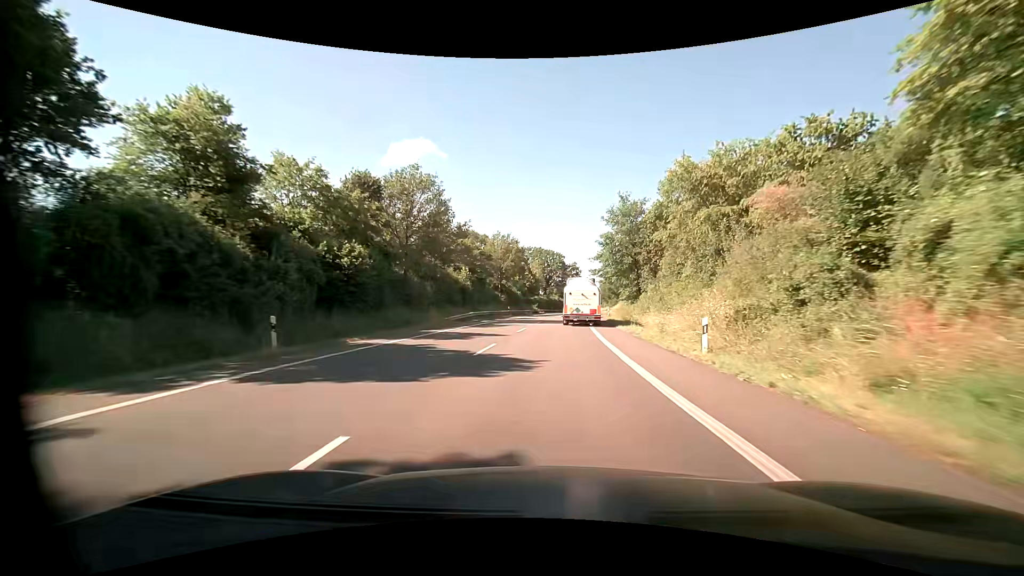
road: primary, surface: asphalt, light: Day
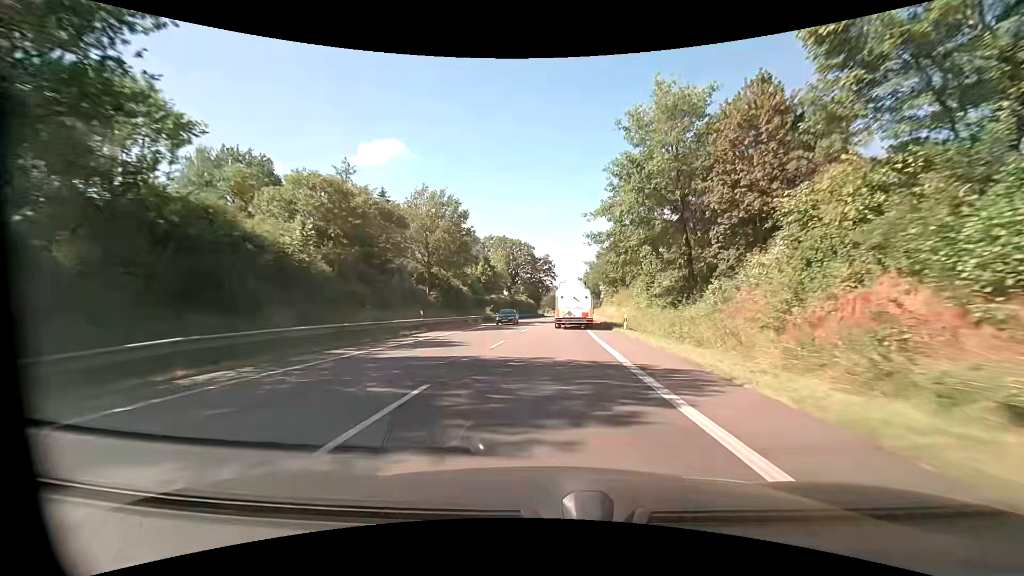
(+1.3, +33.0) m; +4°
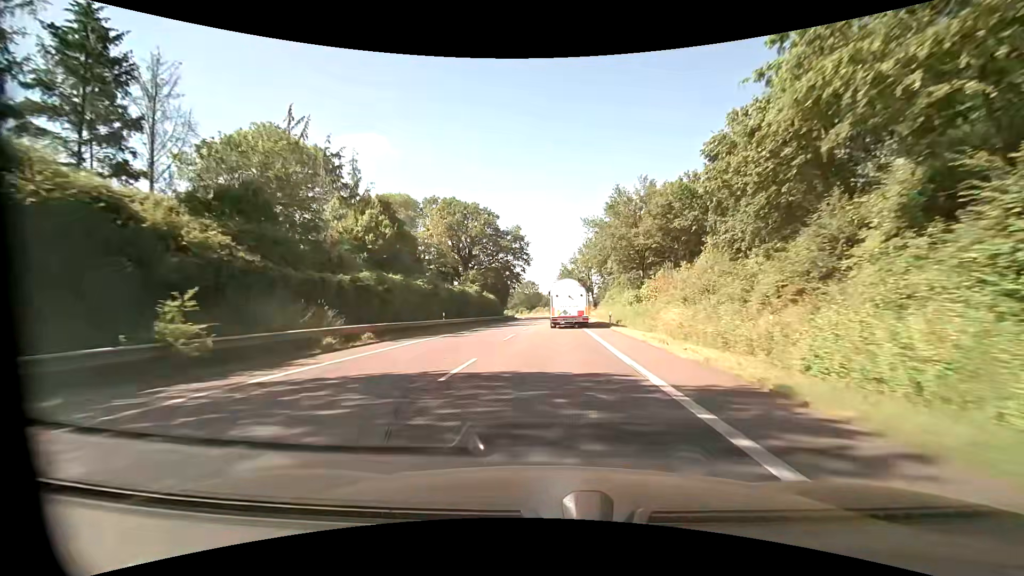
(+1.2, +44.1) m; +3°
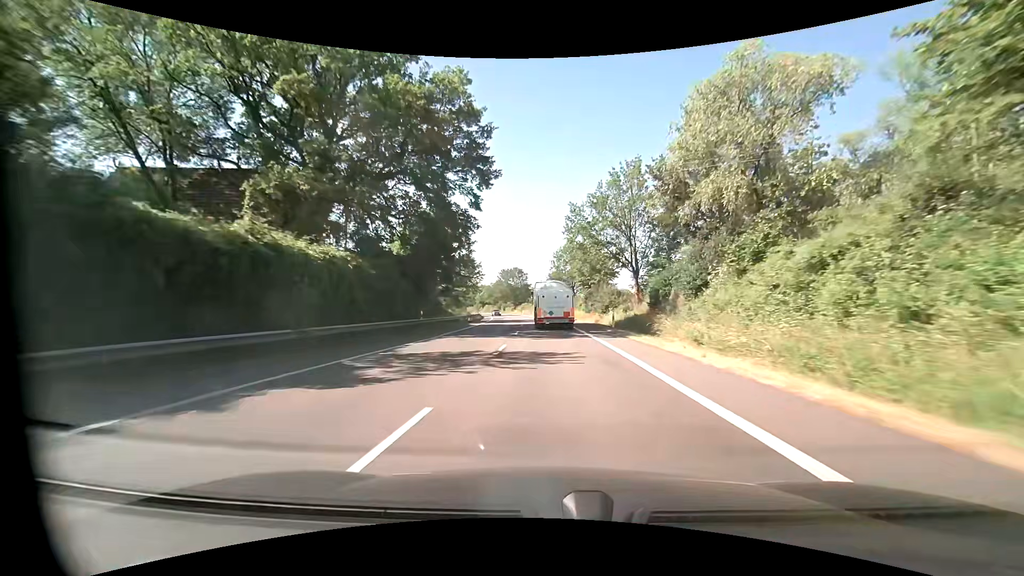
(+0.2, +55.0) m; 0°
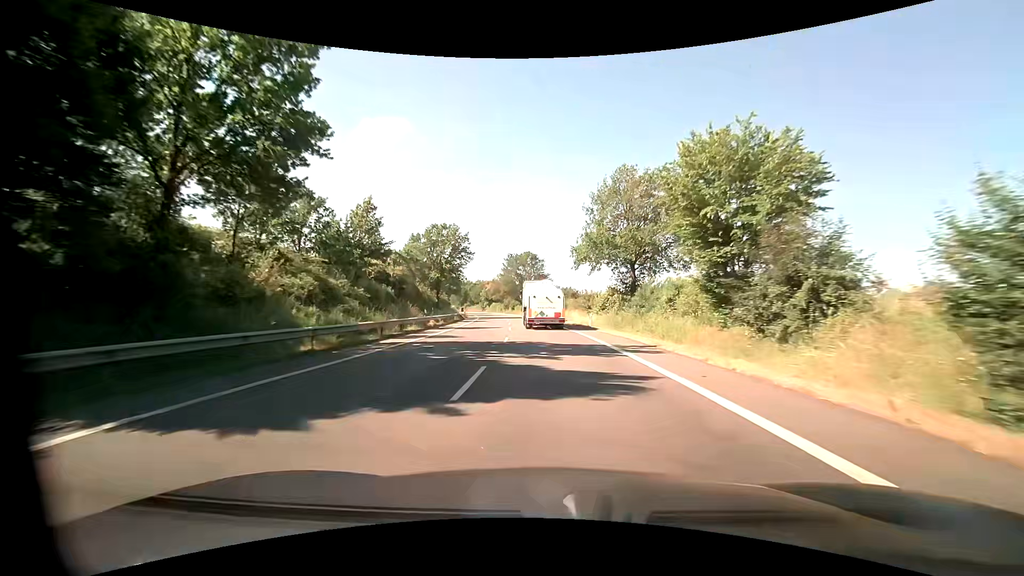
(-0.5, +44.1) m; -2°
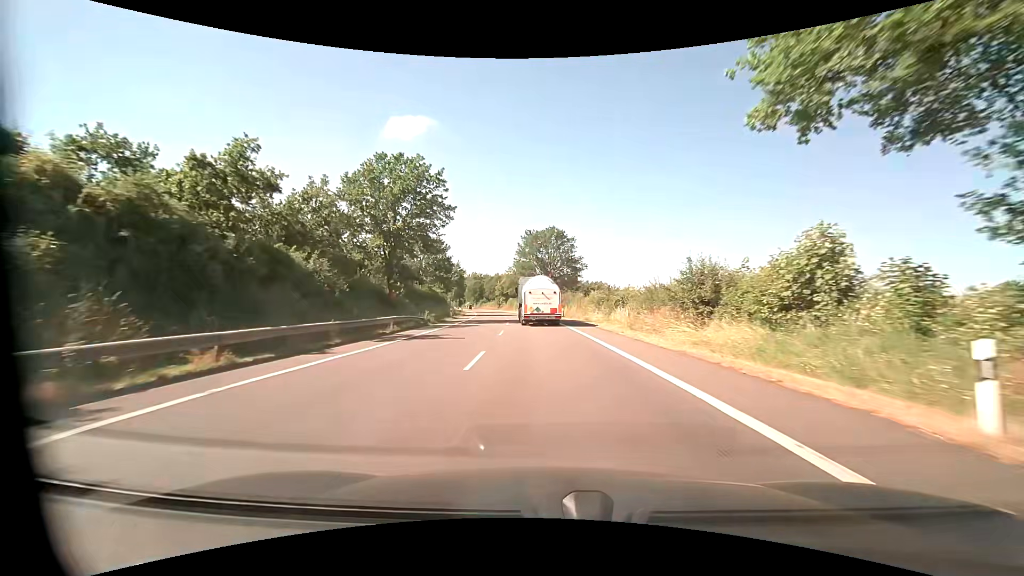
(-0.8, +33.1) m; -3°
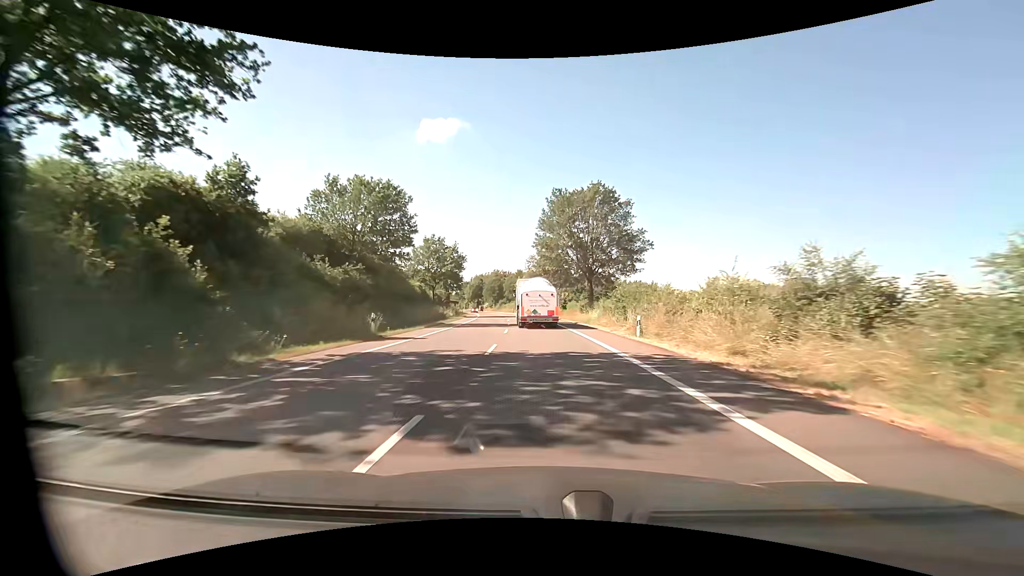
(-0.9, +32.6) m; -3°
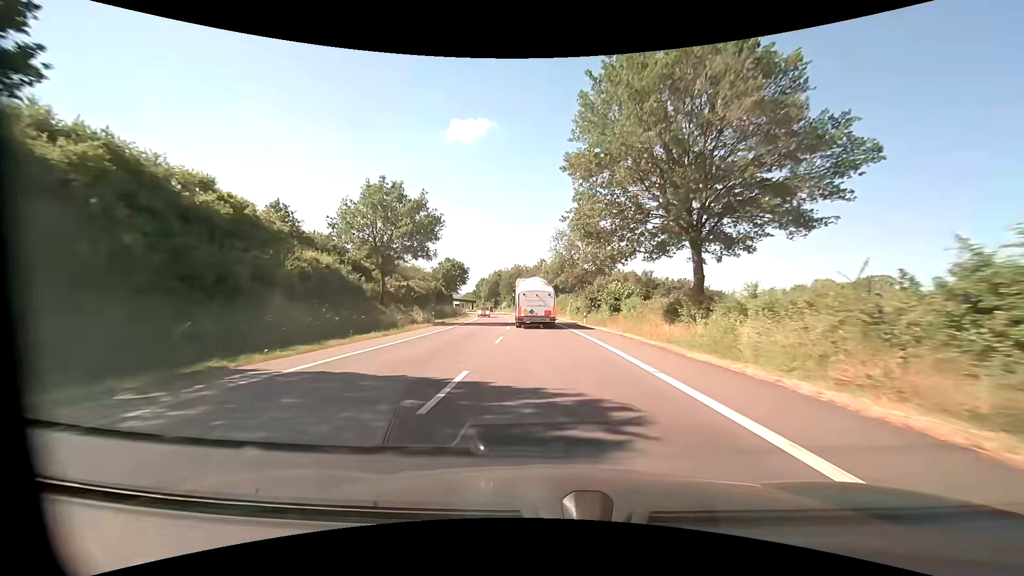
(-0.9, +32.1) m; -3°
